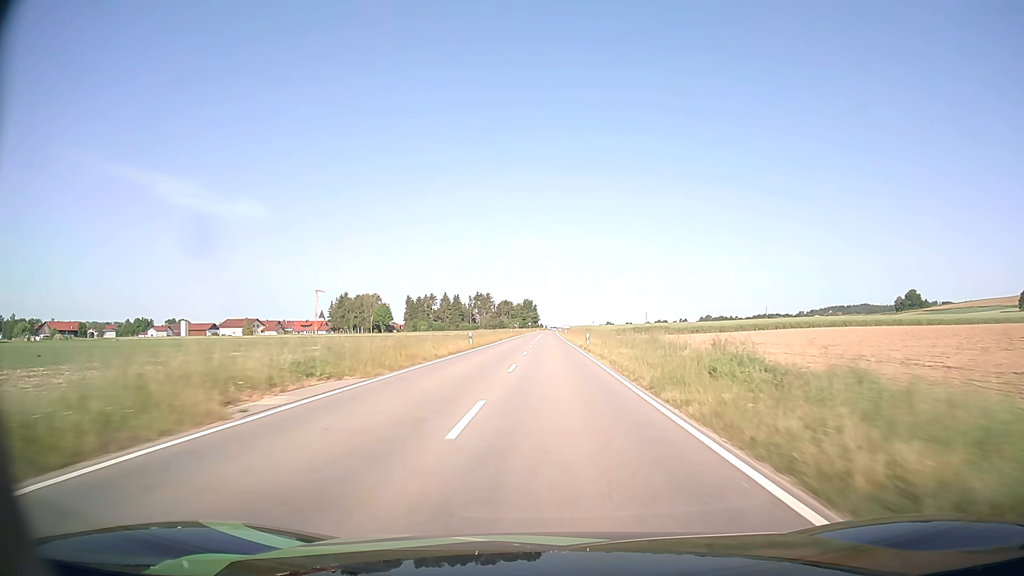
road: tertiary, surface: asphalt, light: Day
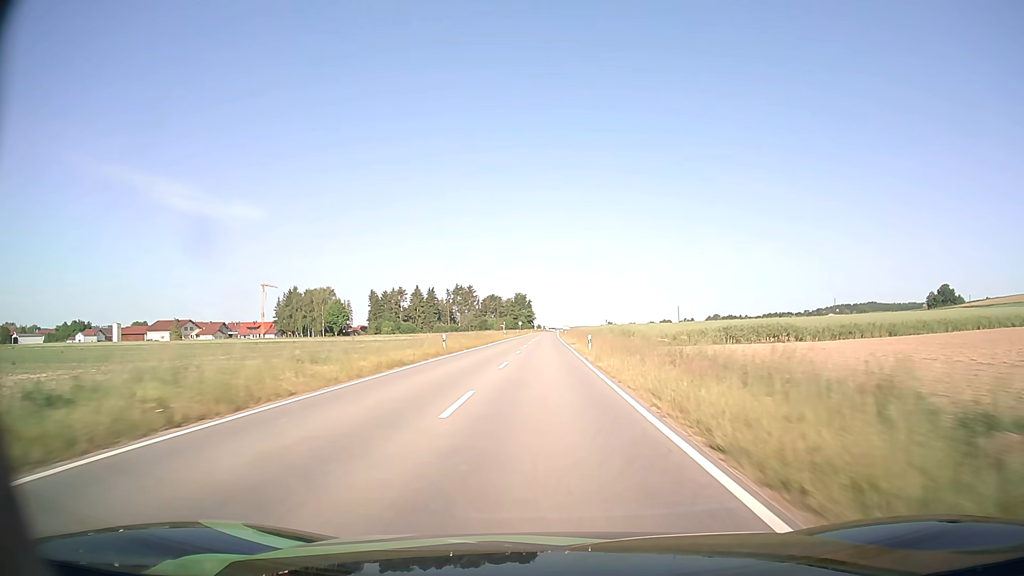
(+0.2, +60.4) m; 0°
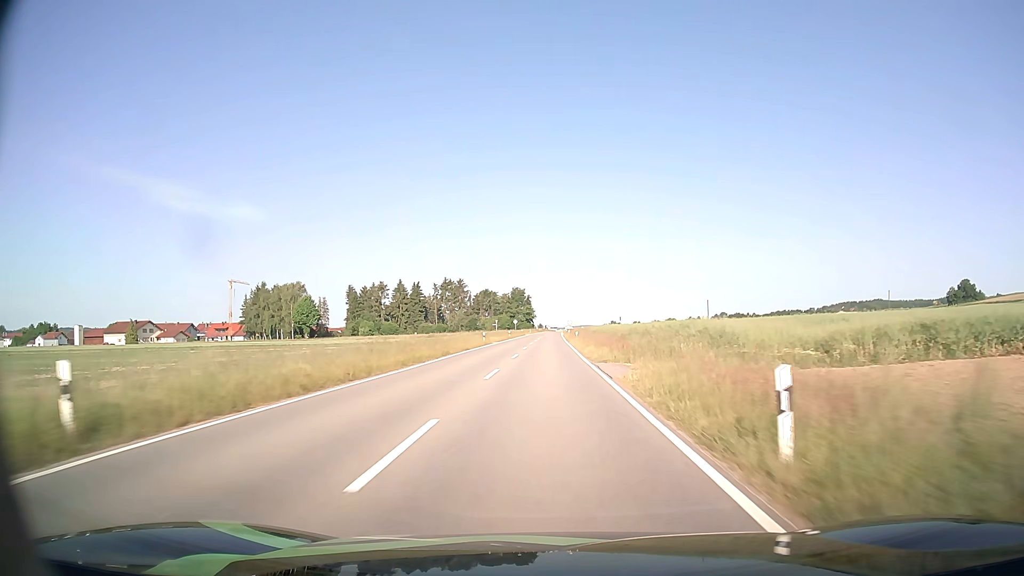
(0.0, +29.8) m; 0°
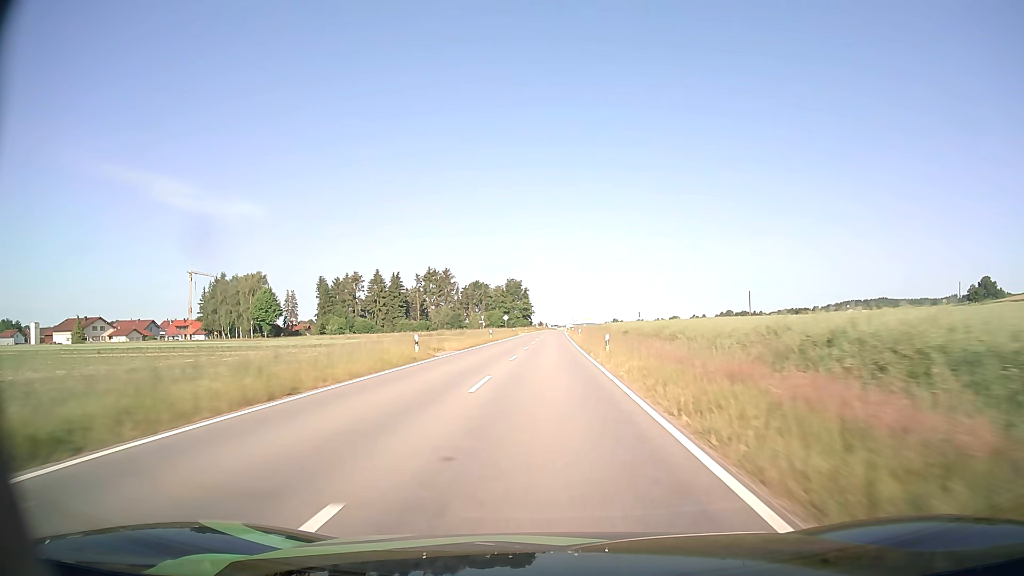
(0.0, +29.1) m; 0°
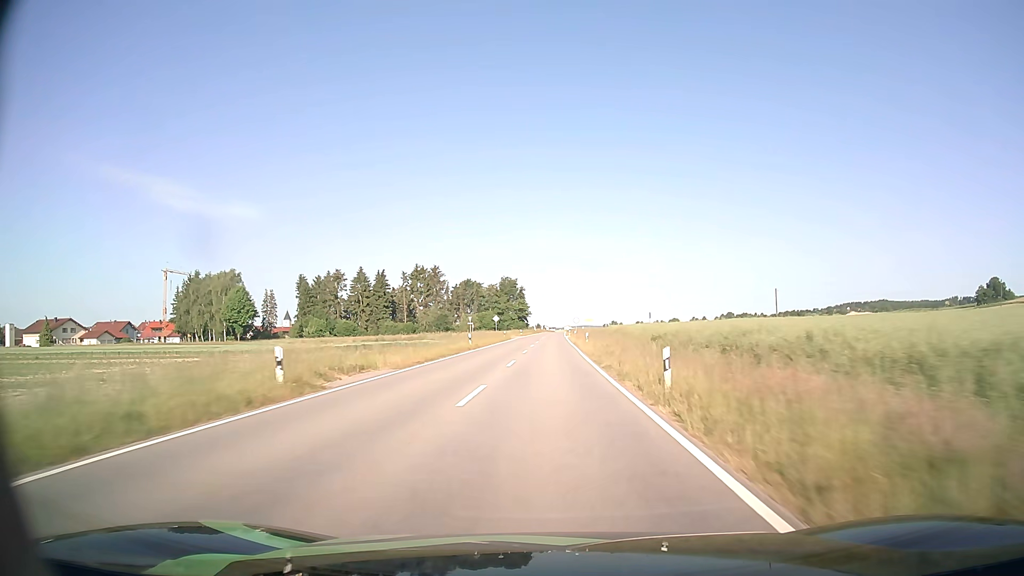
(0.0, +14.3) m; 0°
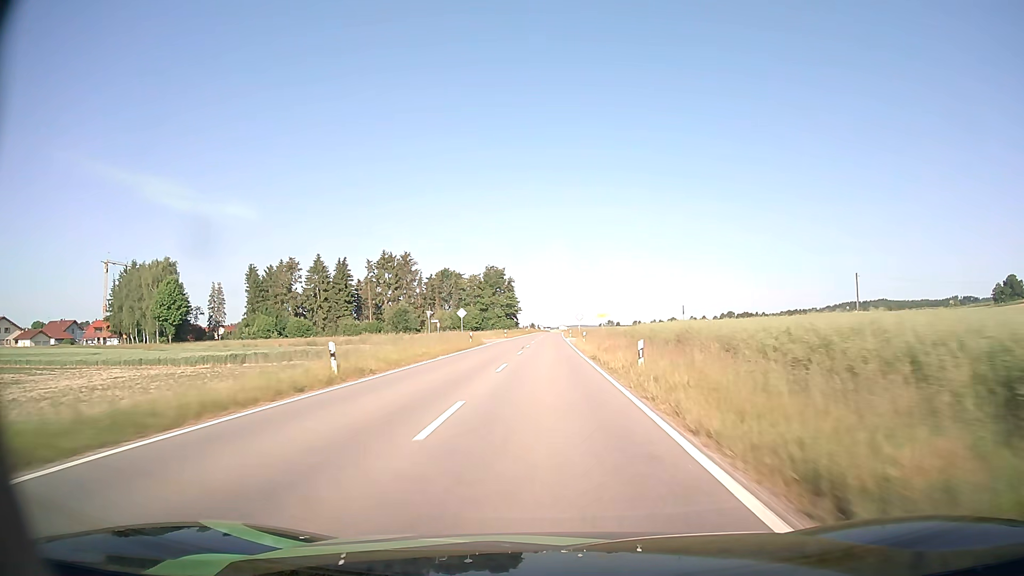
(+0.1, +28.4) m; 0°
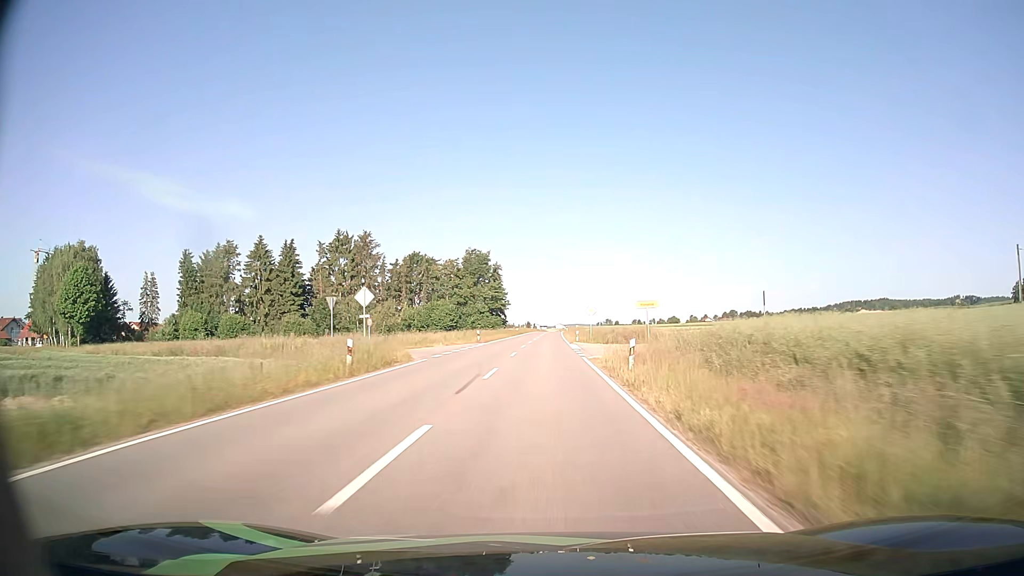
(+0.1, +28.3) m; 0°
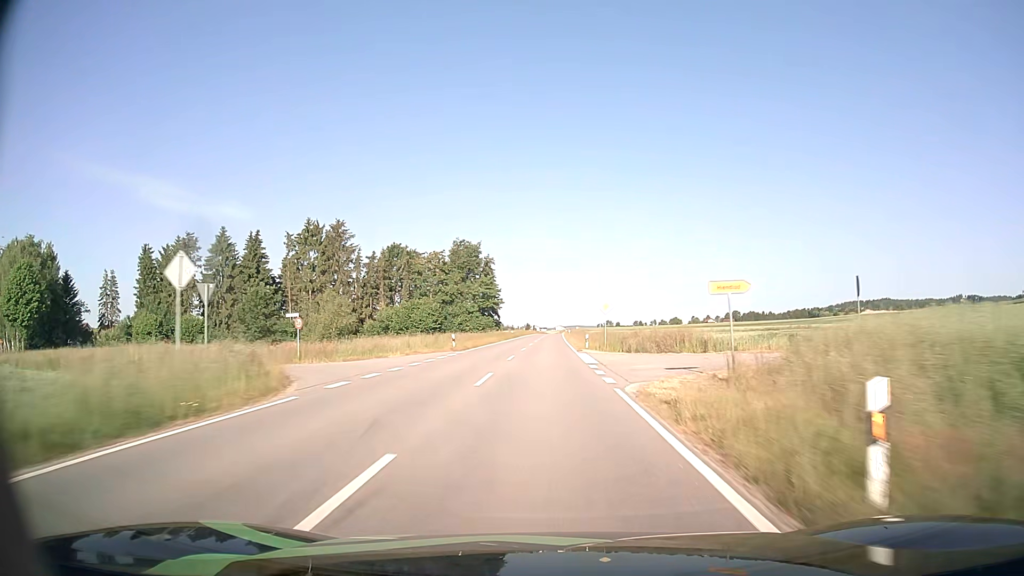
(0.0, +14.1) m; 0°
(0, +10) (0, +20) (0, +30) (0, +40) (0, +50) (0, +60) (0, +70) (0, +80) (0, +90) (0, +100) m
